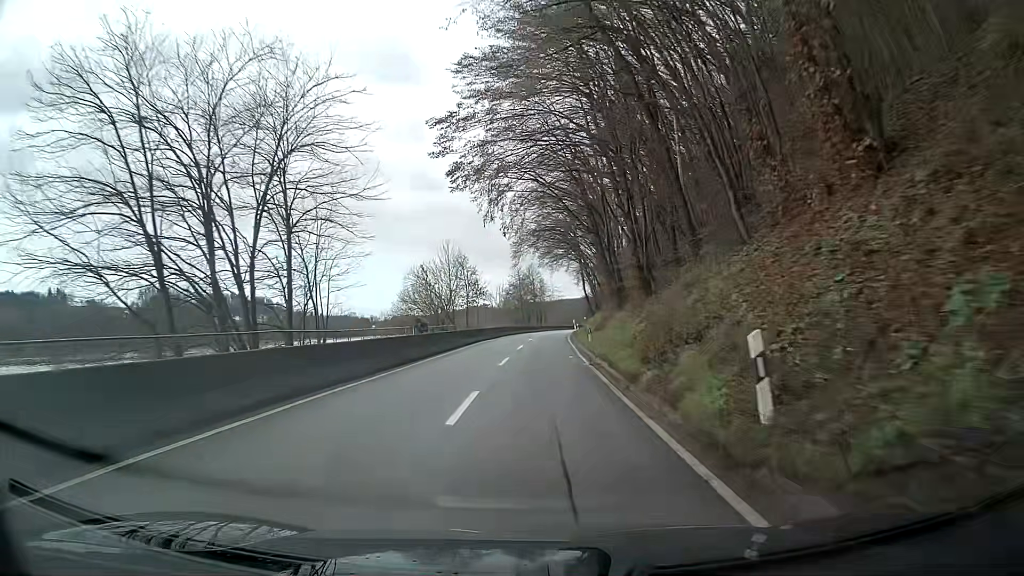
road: secondary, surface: asphalt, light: Day
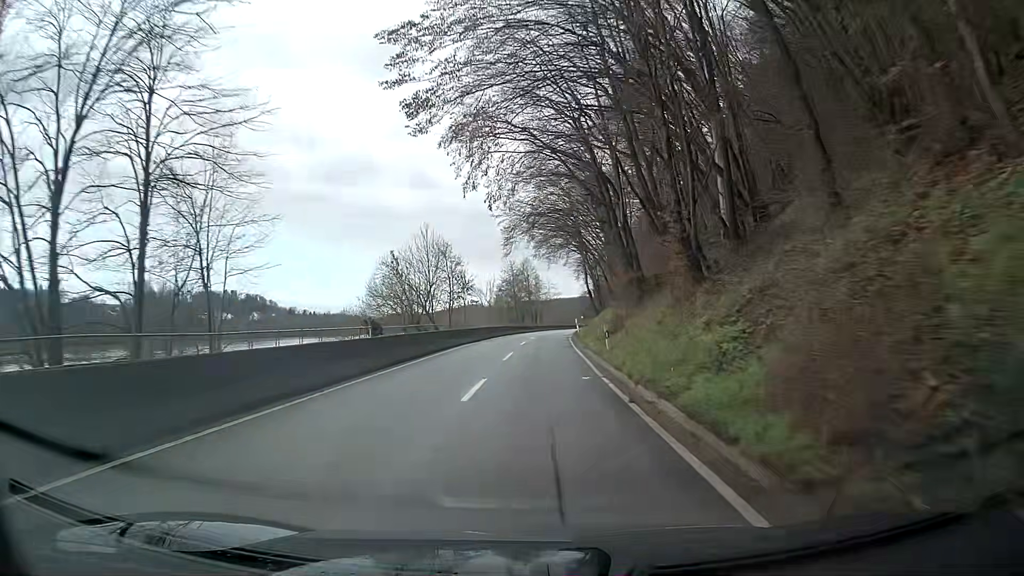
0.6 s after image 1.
(0.0, +9.5) m; 0°
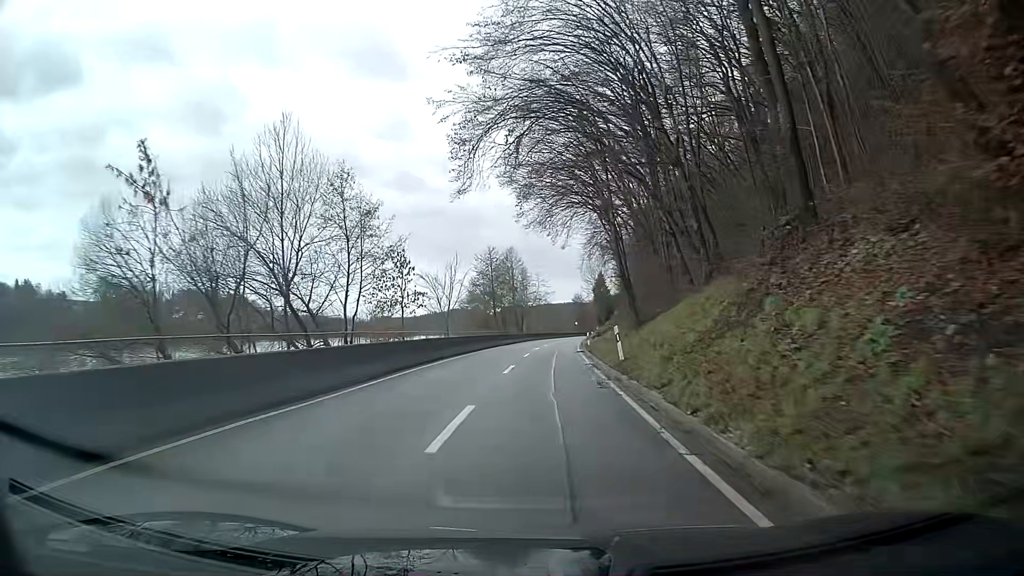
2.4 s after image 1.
(+0.2, +28.4) m; +1°
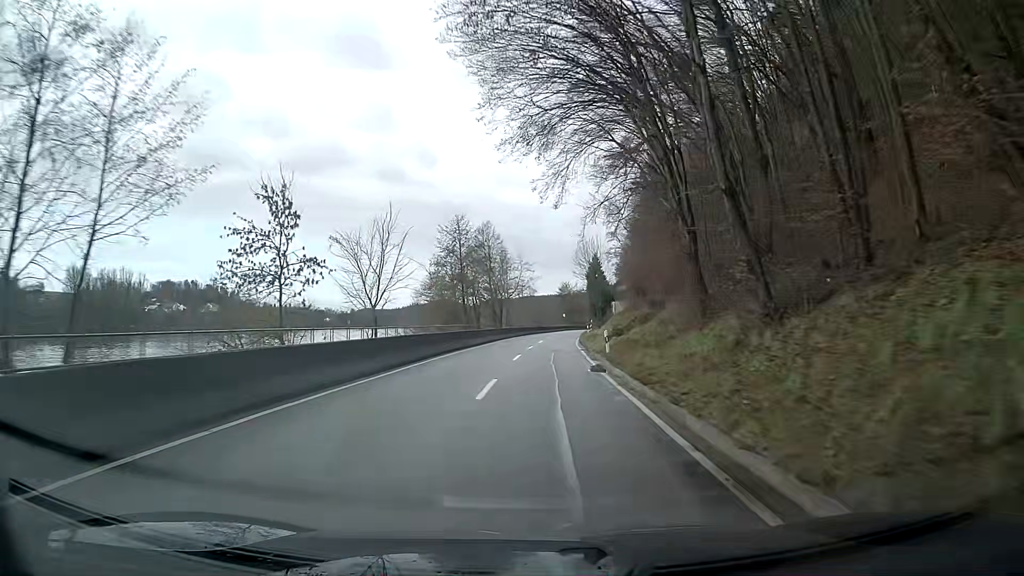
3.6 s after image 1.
(+0.4, +19.3) m; +2°
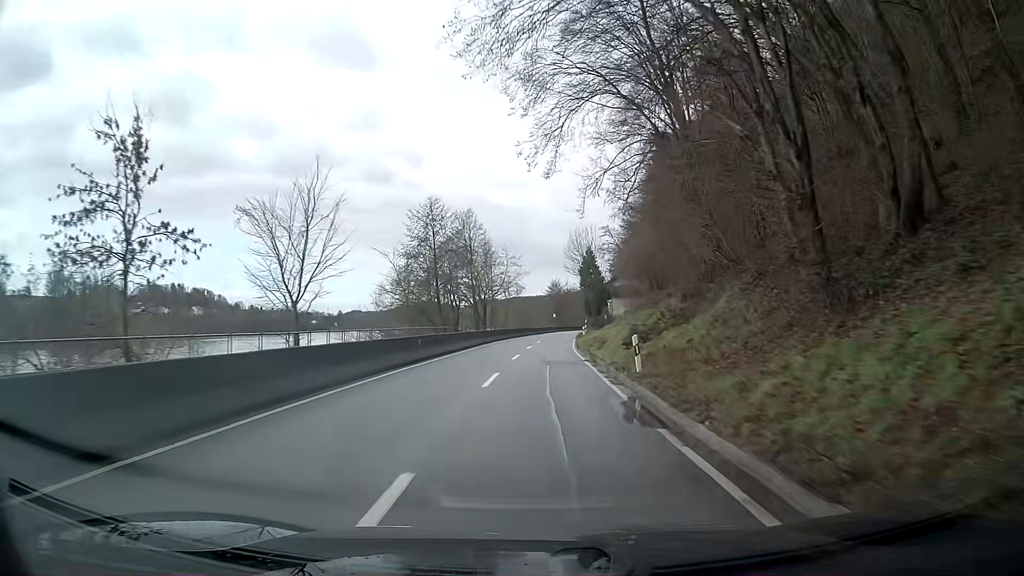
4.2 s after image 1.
(+0.1, +9.8) m; +1°
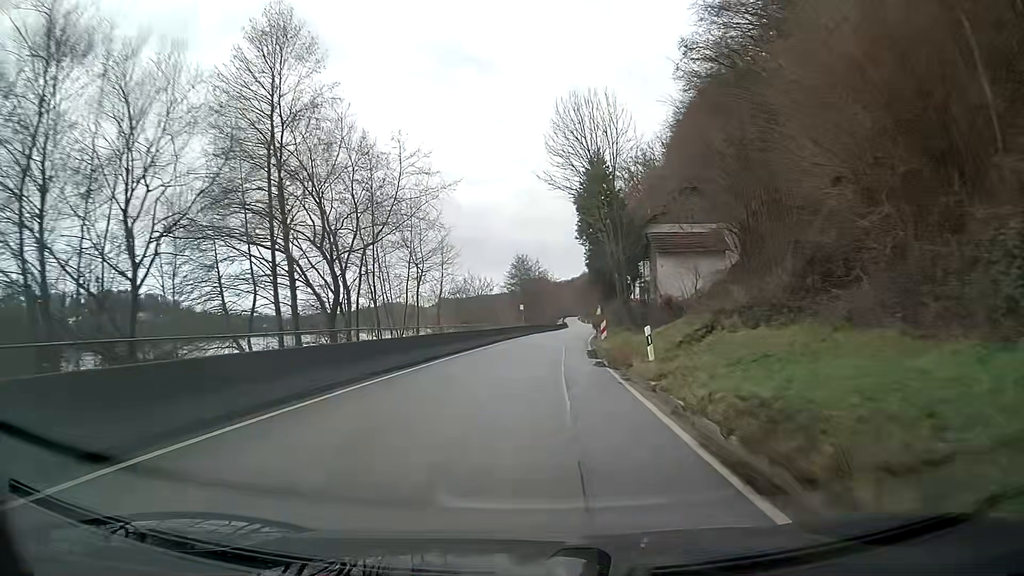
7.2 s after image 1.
(+0.9, +50.5) m; +2°
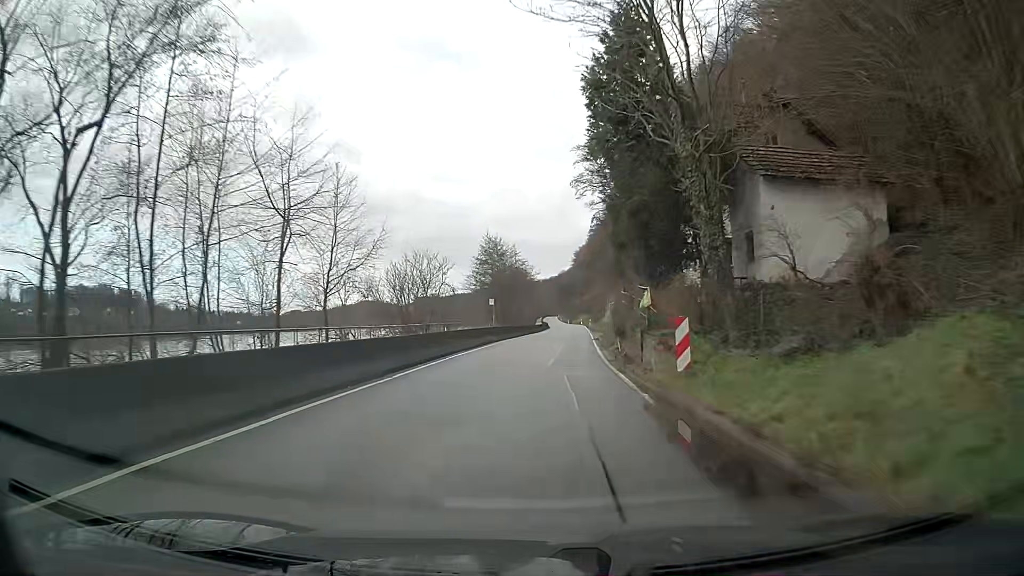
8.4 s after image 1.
(+0.4, +20.6) m; +2°
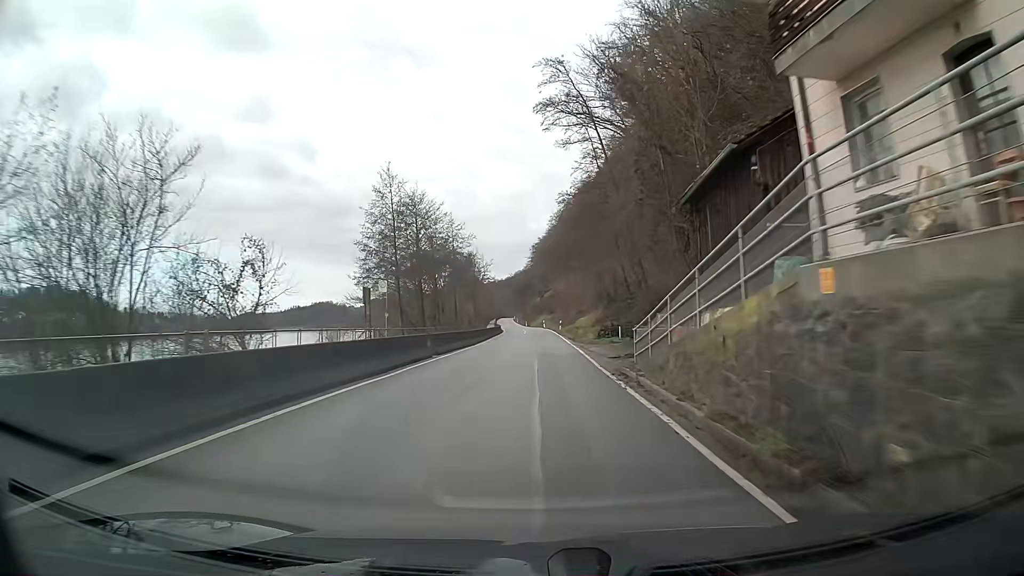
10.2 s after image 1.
(+0.9, +30.8) m; +3°
(0, +10) (0, +20) (0, +30) (0, +40) (0, +50) (0, +60) (0, +70) (-1, +80) (-1, +90) (-1, +100) m
